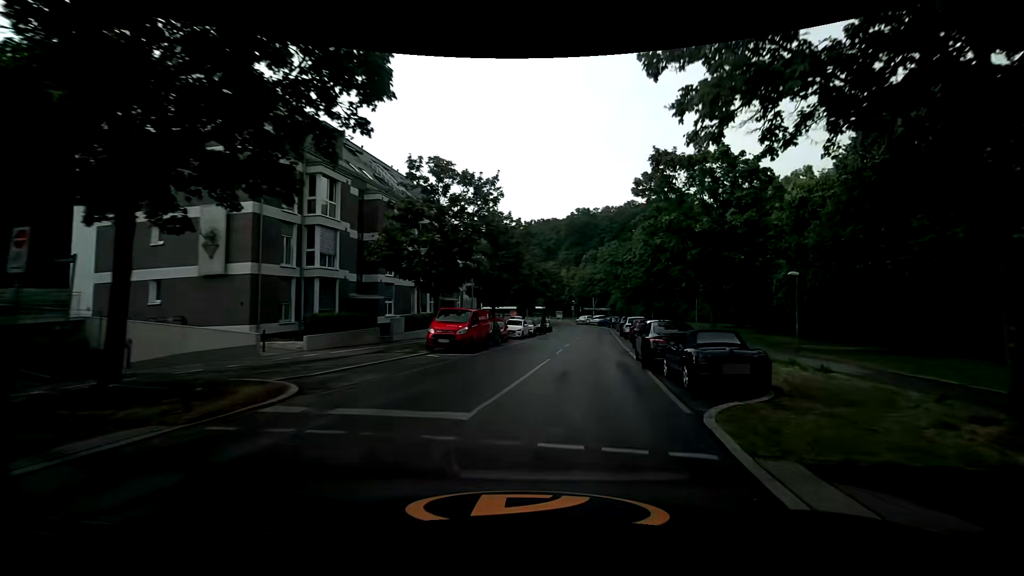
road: secondary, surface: asphalt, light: Day
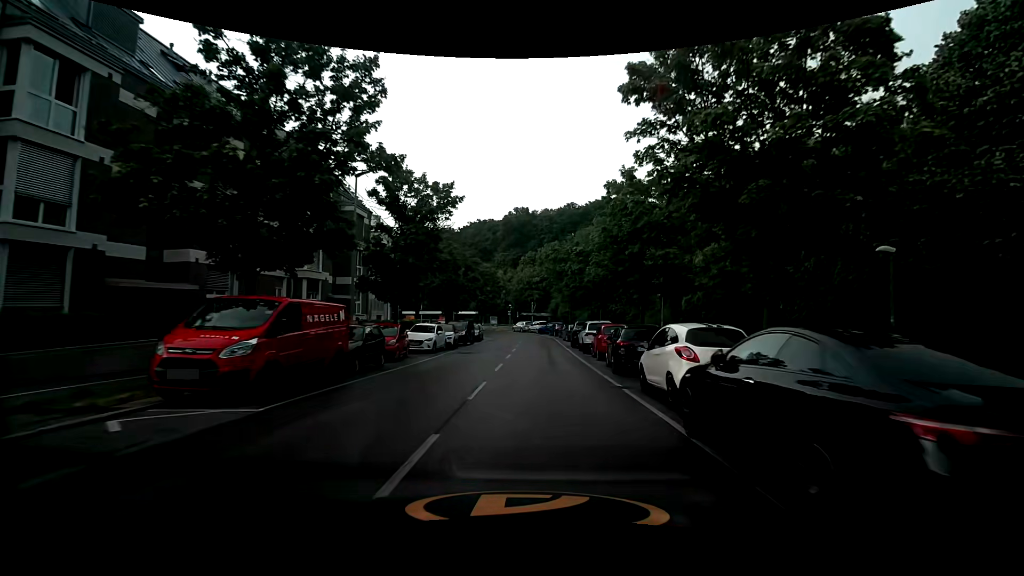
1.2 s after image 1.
(+0.8, +12.3) m; +6°
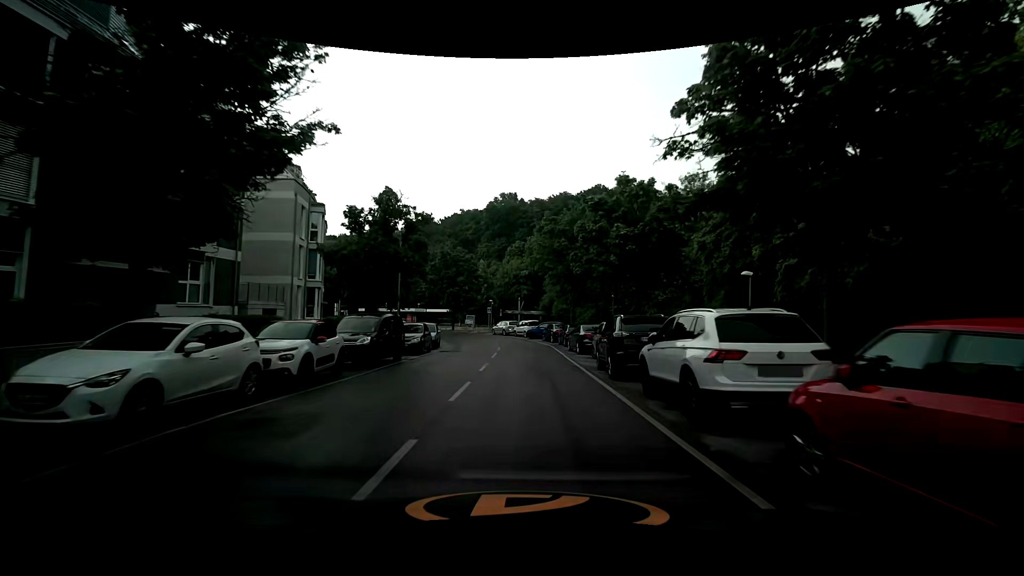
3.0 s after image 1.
(+0.5, +18.6) m; +3°
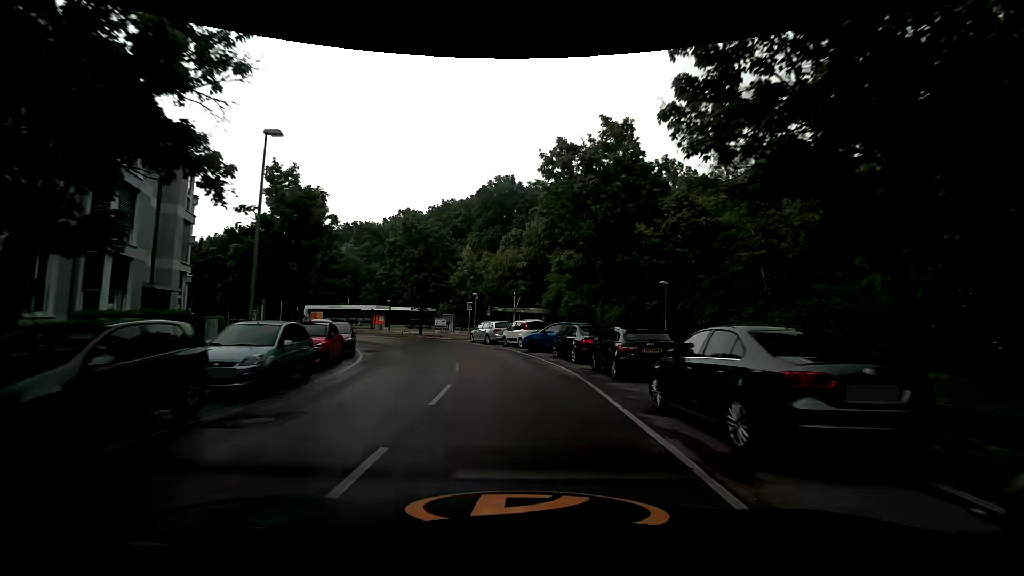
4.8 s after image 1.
(-0.3, +18.7) m; -1°
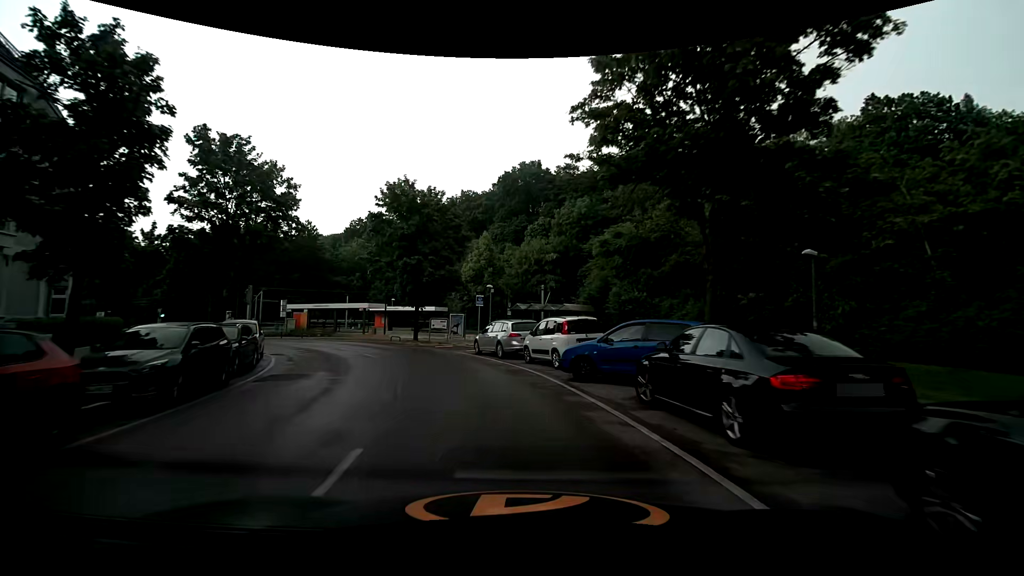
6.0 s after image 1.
(0.0, +12.3) m; -2°
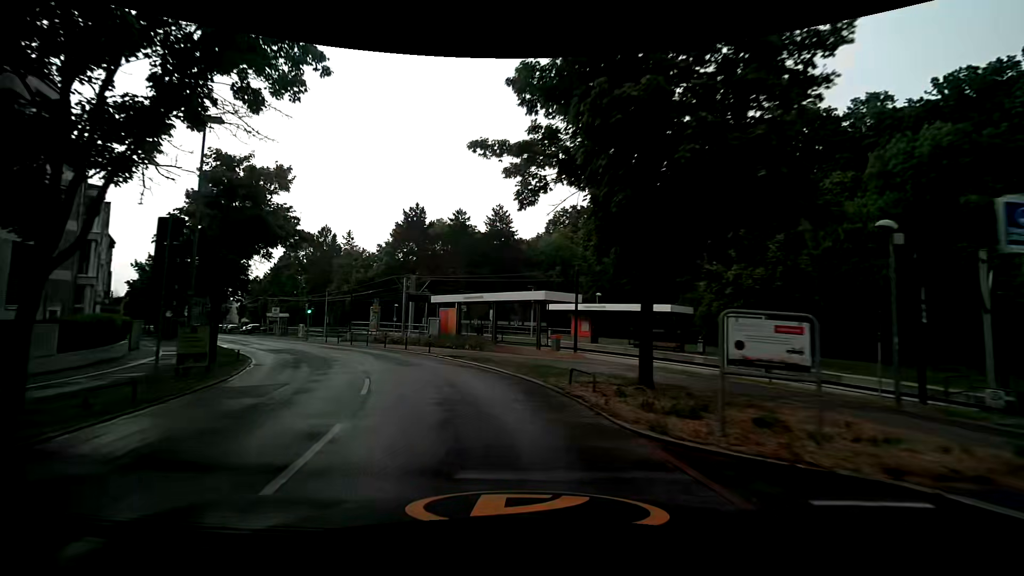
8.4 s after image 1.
(-4.7, +22.8) m; -25°
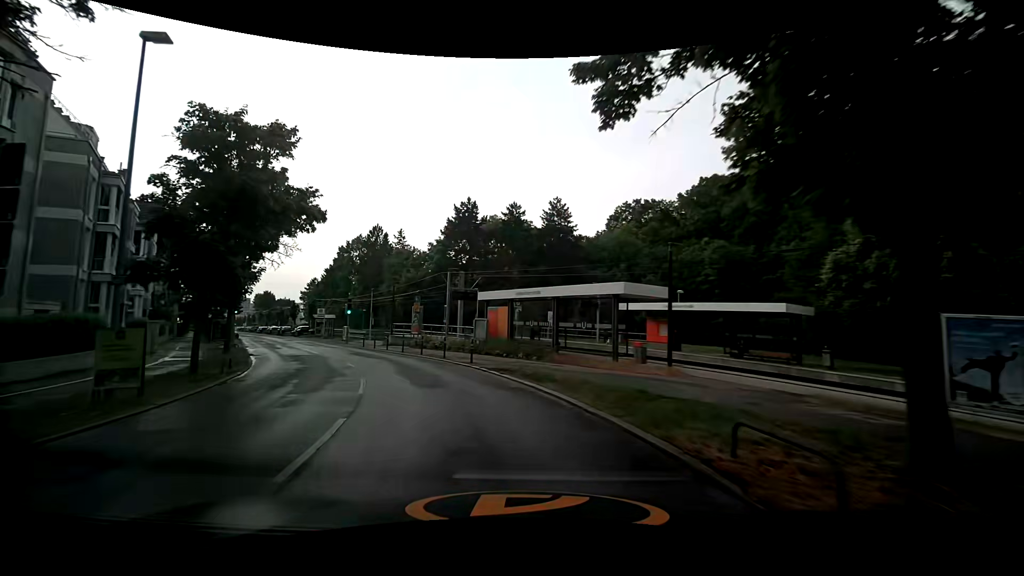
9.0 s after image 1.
(-0.3, +5.8) m; -6°
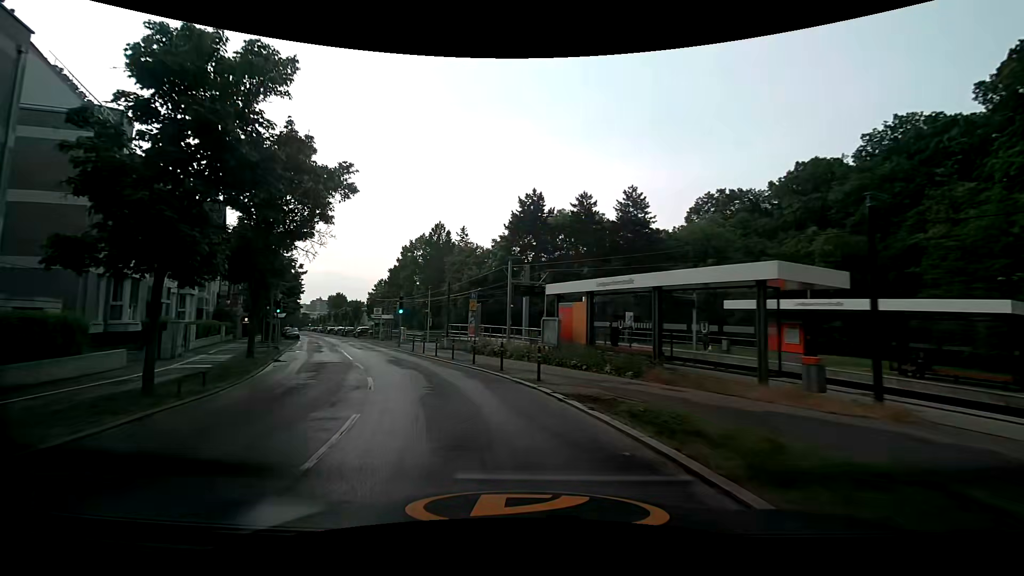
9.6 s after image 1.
(-0.4, +5.9) m; -6°
